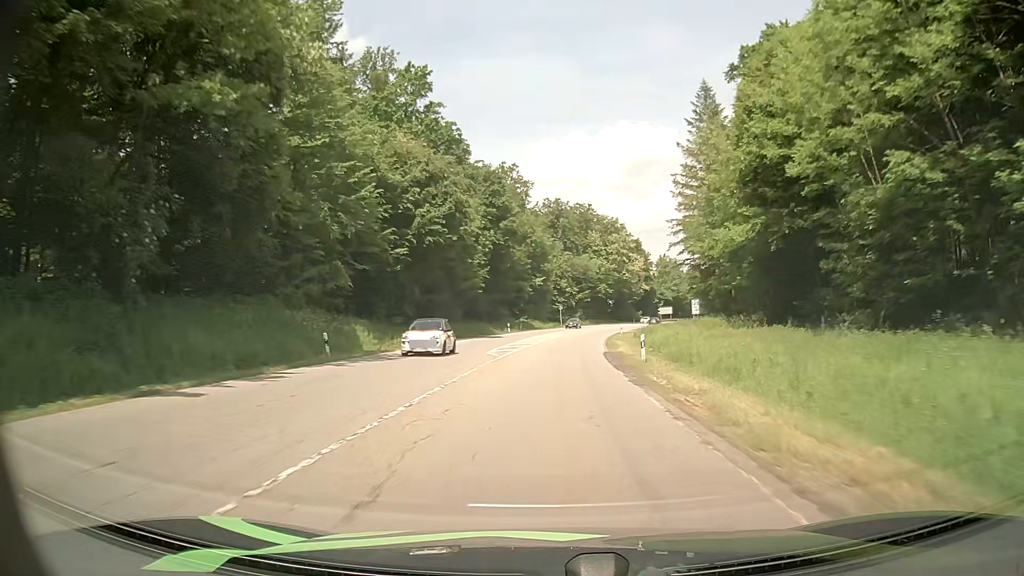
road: secondary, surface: asphalt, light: Day
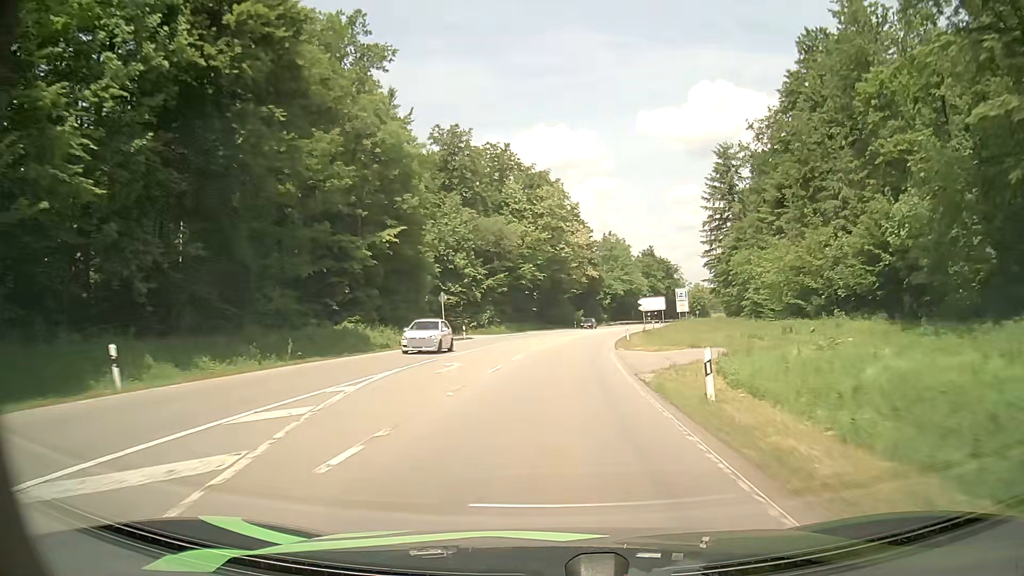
(+2.1, +58.5) m; +7°
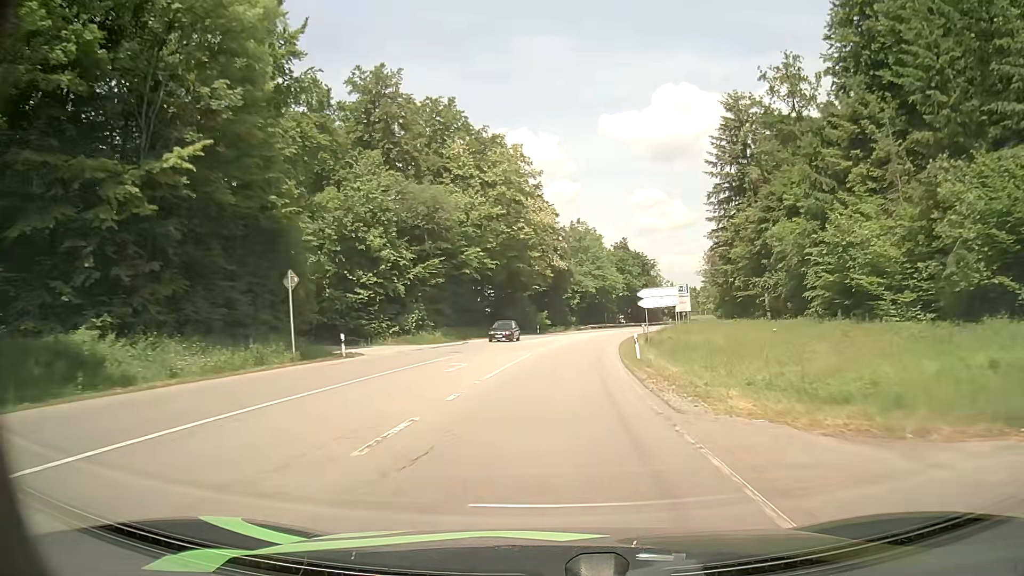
(+0.5, +23.1) m; +3°
(0, +10) (0, +20) (+1, +30) (+2, +40) (+3, +50) (+5, +60) (+6, +70) (+8, +79) (+11, +89) (+13, +99) m
